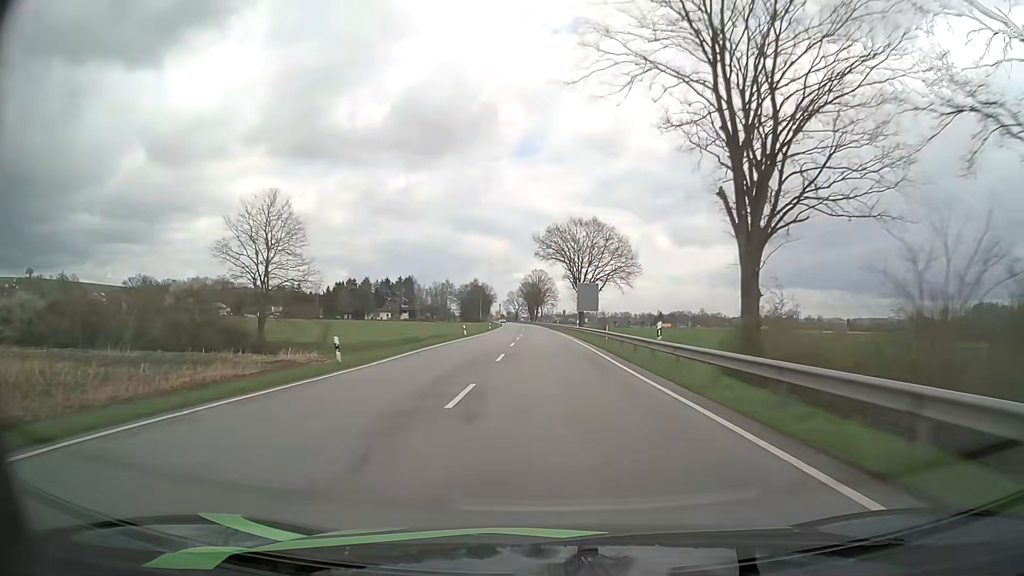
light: Day
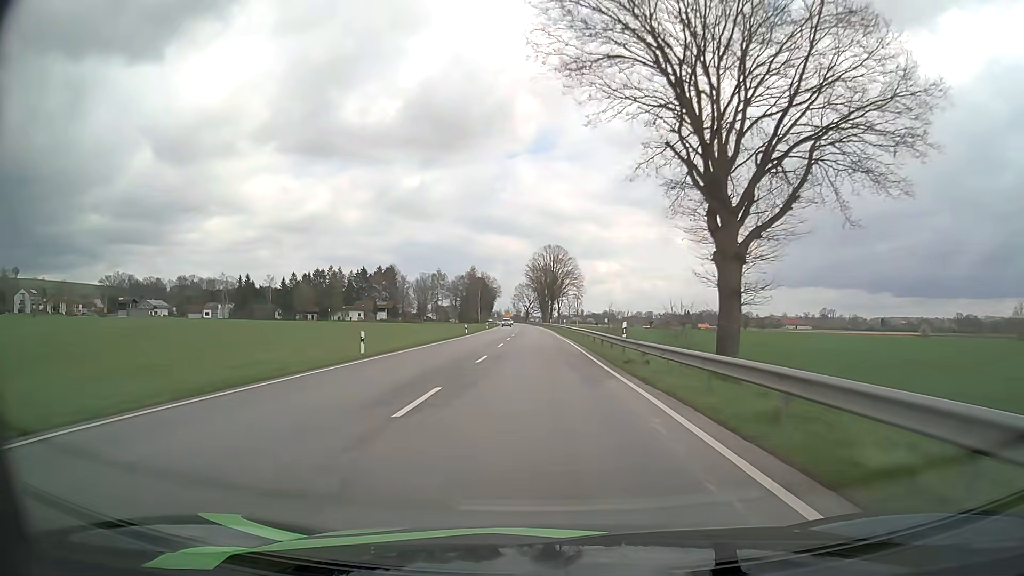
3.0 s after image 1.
(-0.7, +73.9) m; -1°
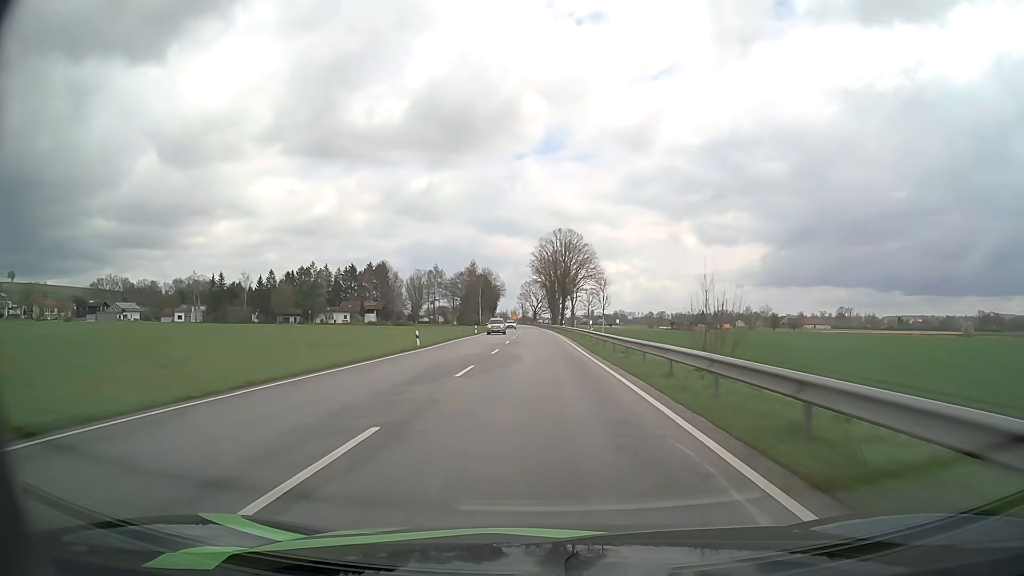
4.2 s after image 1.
(-0.3, +29.0) m; -1°
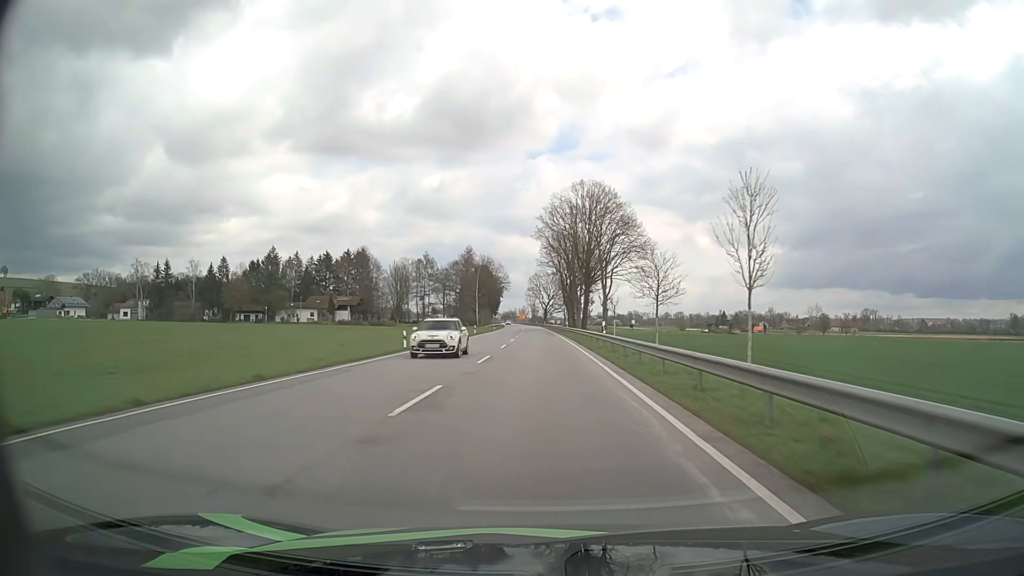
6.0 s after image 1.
(-0.3, +42.8) m; -1°
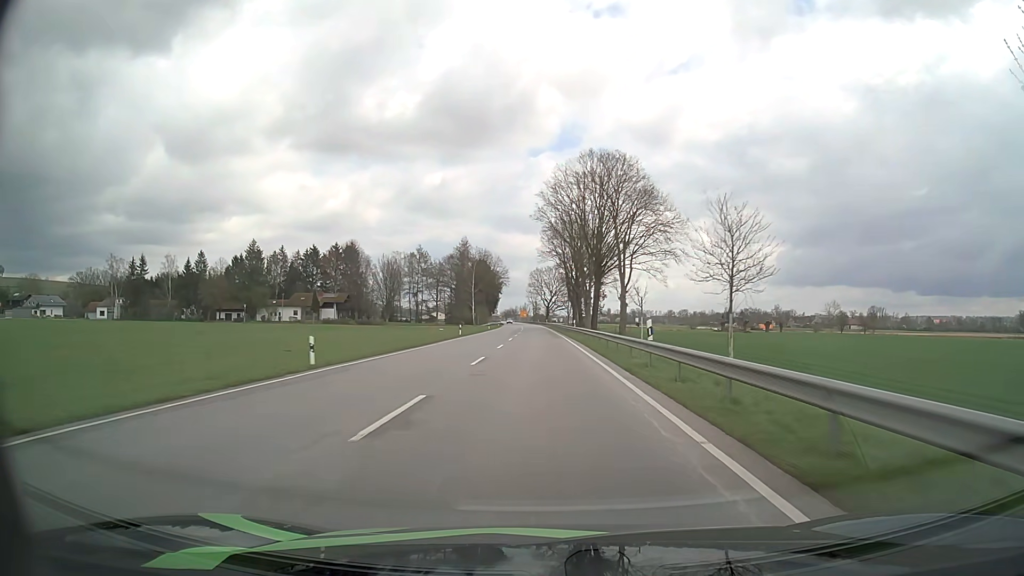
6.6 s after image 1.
(0.0, +14.1) m; 0°
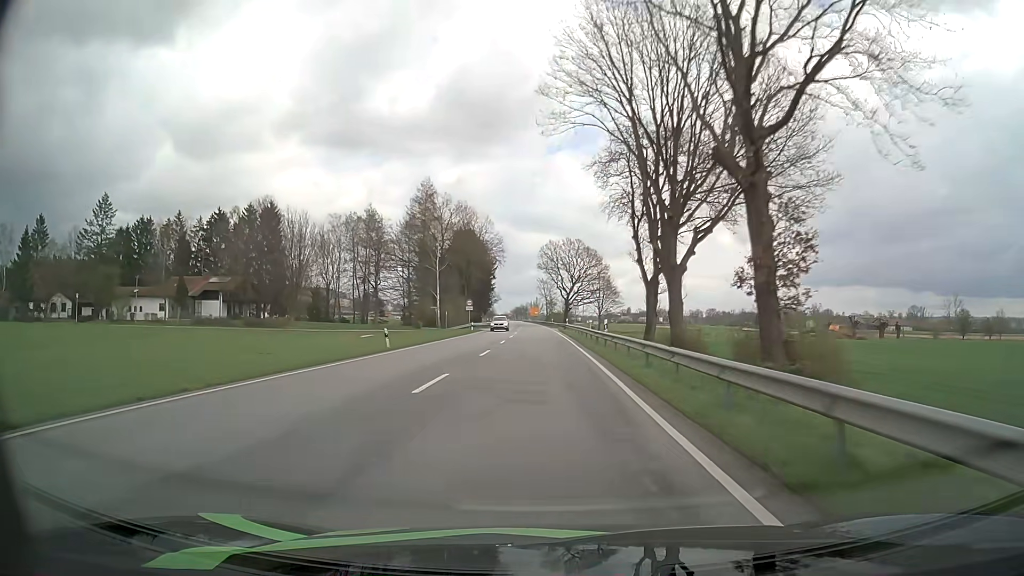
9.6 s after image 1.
(-0.5, +68.7) m; -1°
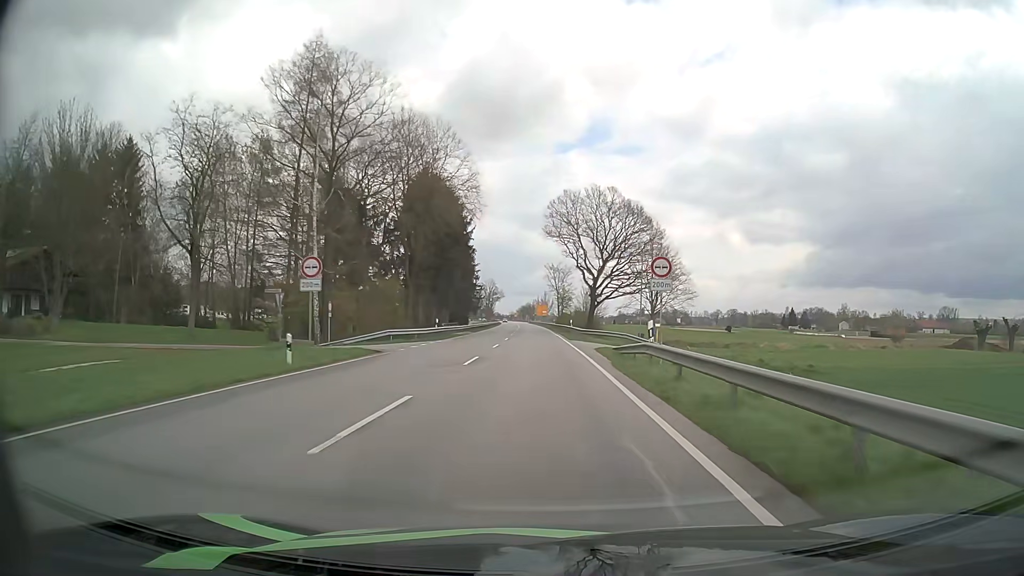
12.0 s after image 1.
(-0.5, +52.6) m; -1°
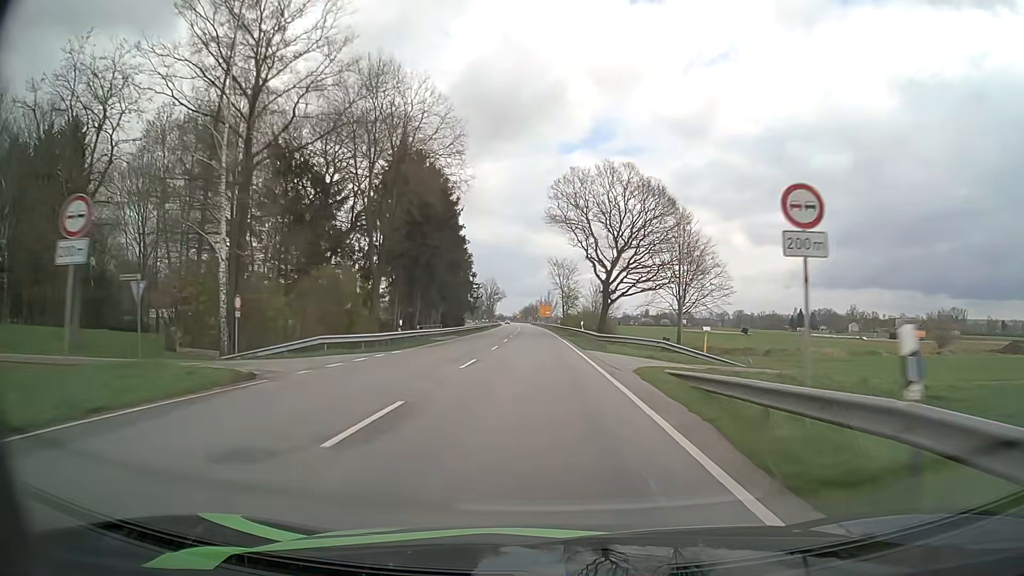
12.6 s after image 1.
(0.0, +12.9) m; 0°
(0, +10) (0, +20) (0, +30) (0, +40) (-1, +50) (-1, +60) (-1, +70) (-2, +80) (-2, +90) (-2, +100) m
